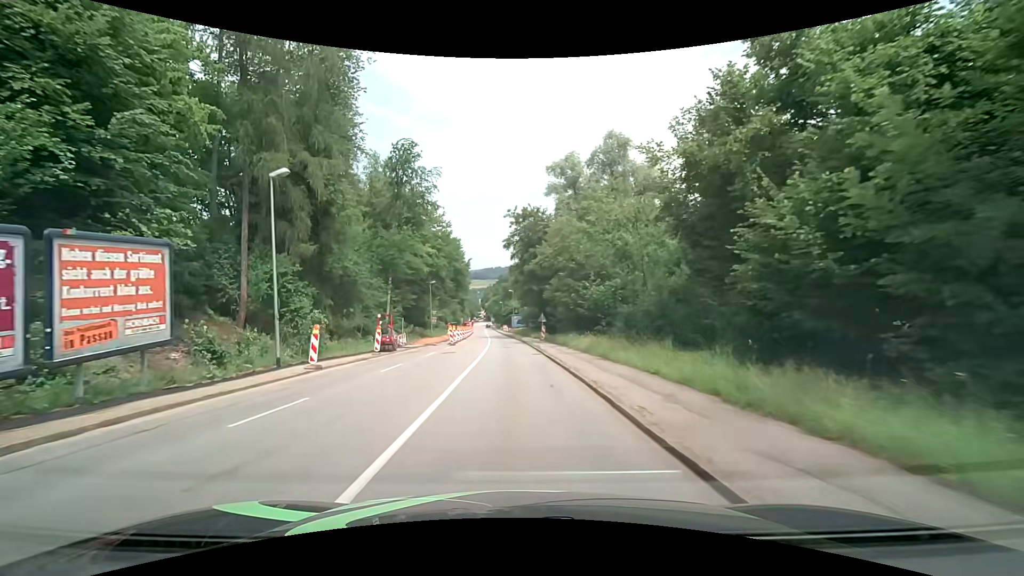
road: tertiary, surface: asphalt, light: Day
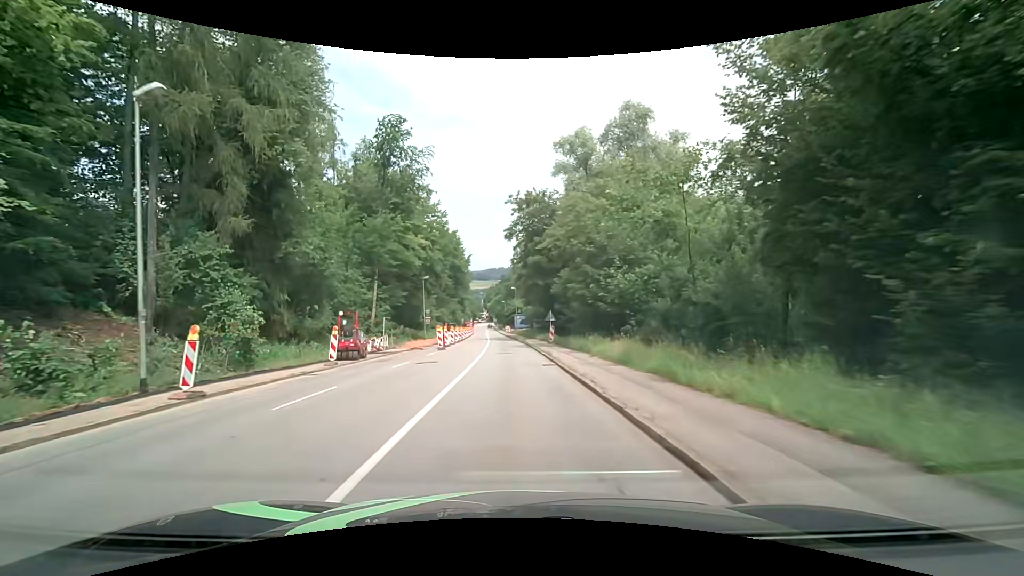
(0.0, +7.5) m; 0°
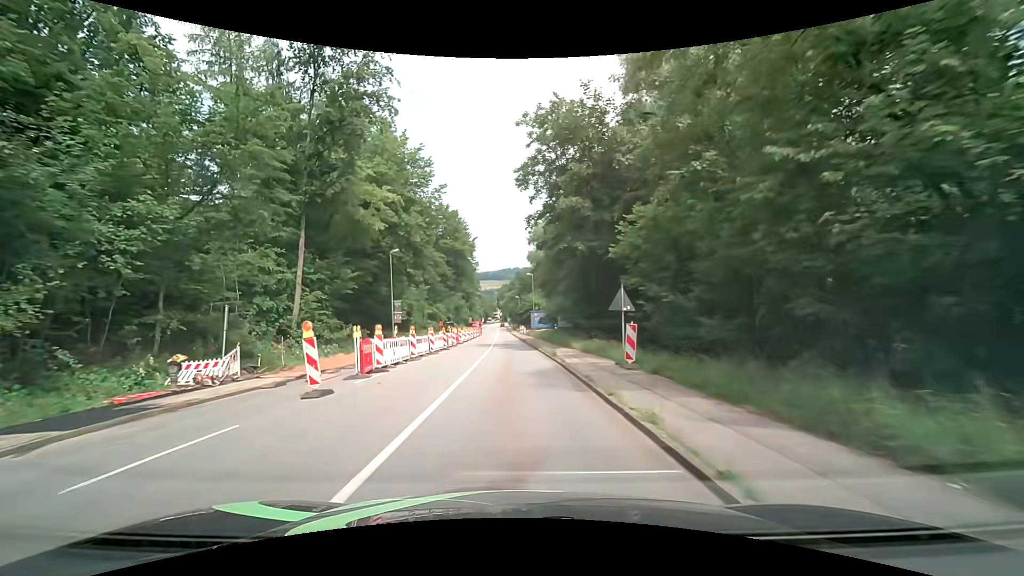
(-0.3, +22.5) m; -2°
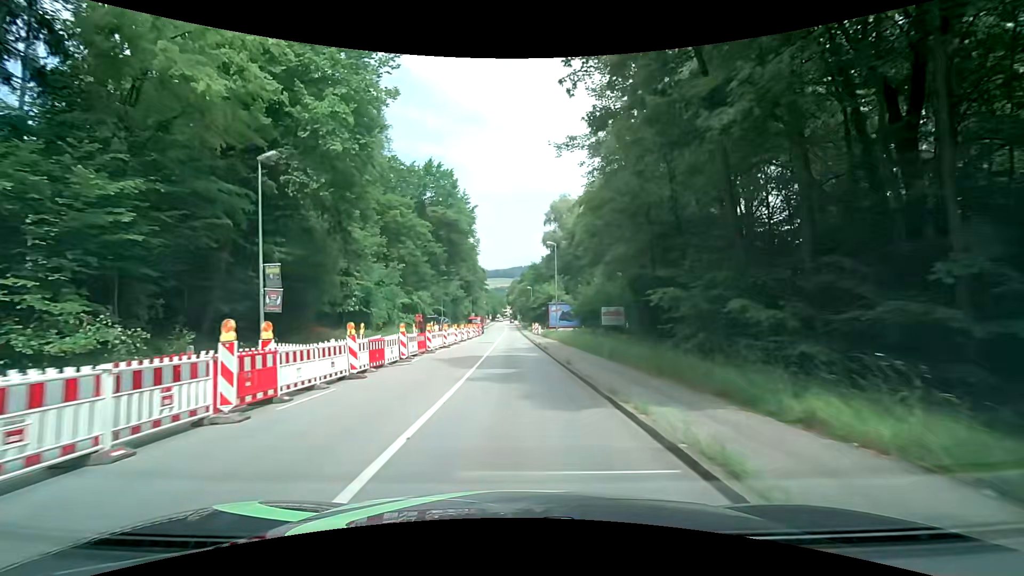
(-0.3, +22.5) m; -1°
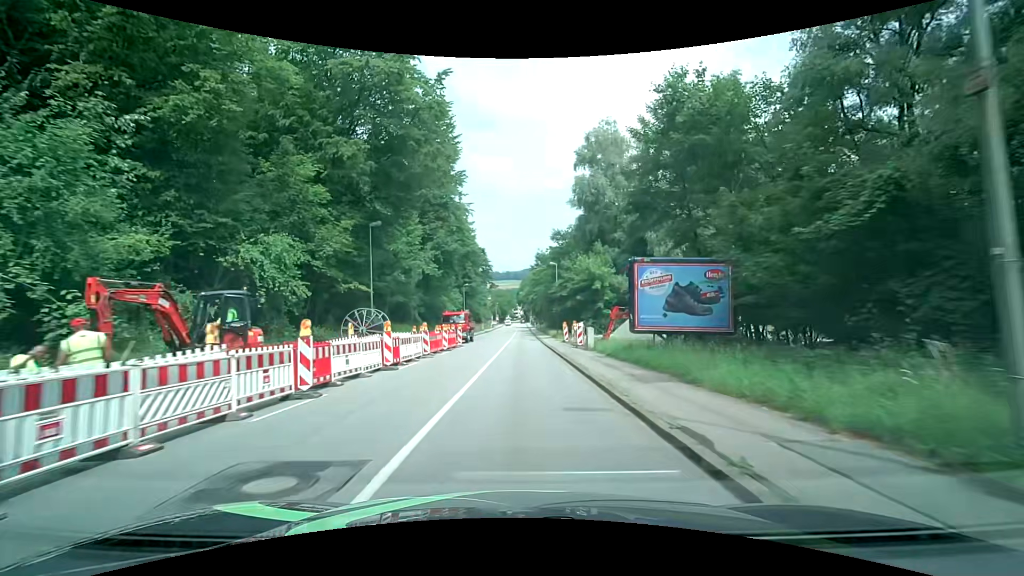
(-0.7, +37.2) m; -2°
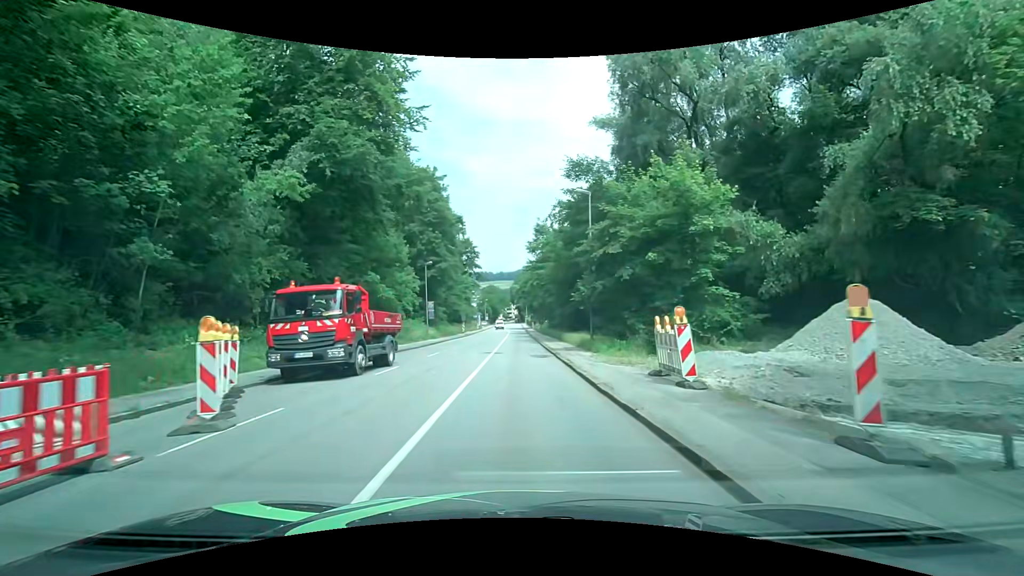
(+0.1, +28.9) m; +1°
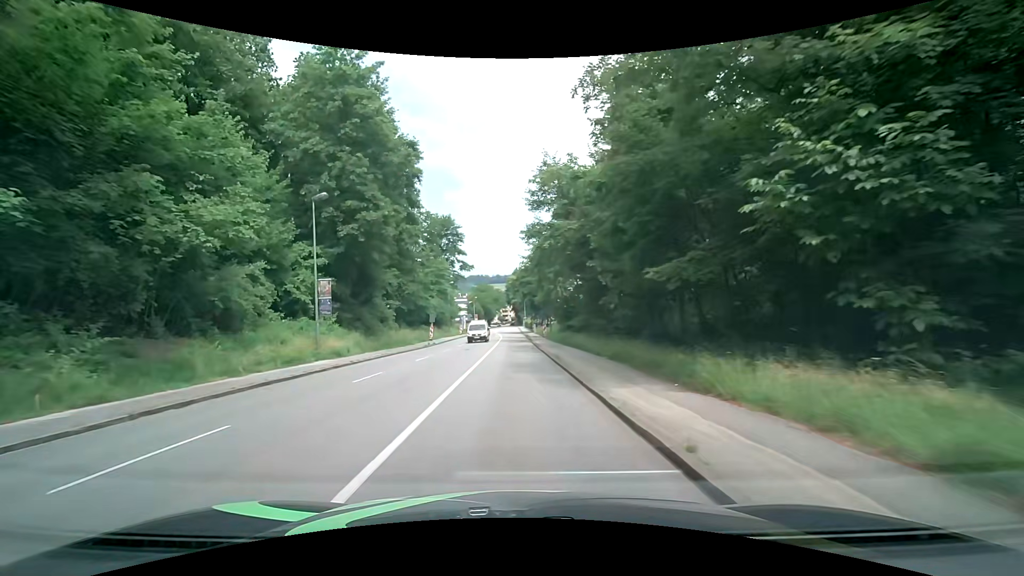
(0.0, +28.2) m; 0°
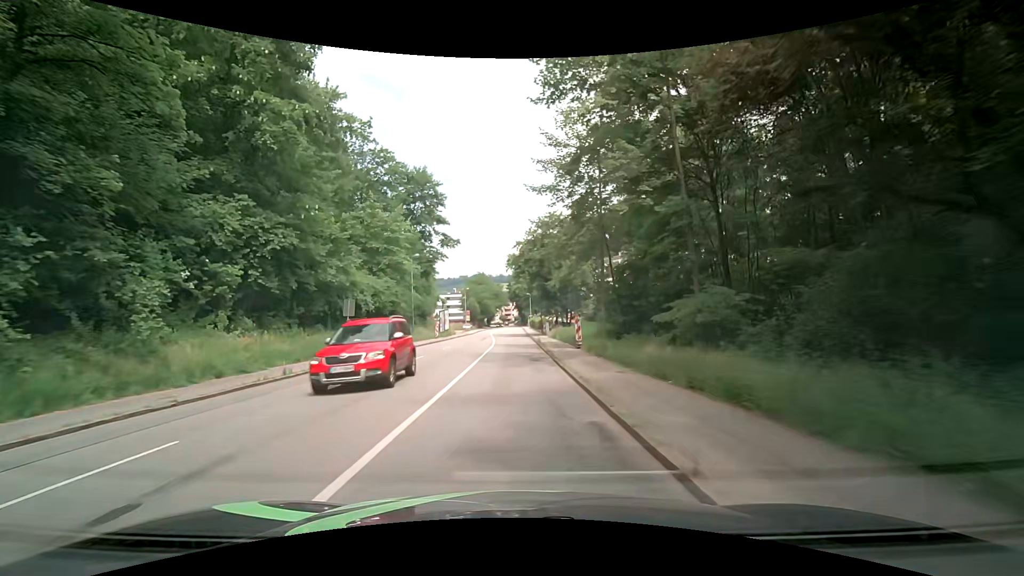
(+0.1, +28.0) m; 0°
(0, +10) (0, +20) (0, +30) (0, +40) (0, +50) (0, +60) (0, +70) (-1, +80) (-1, +90) (-1, +100) m
